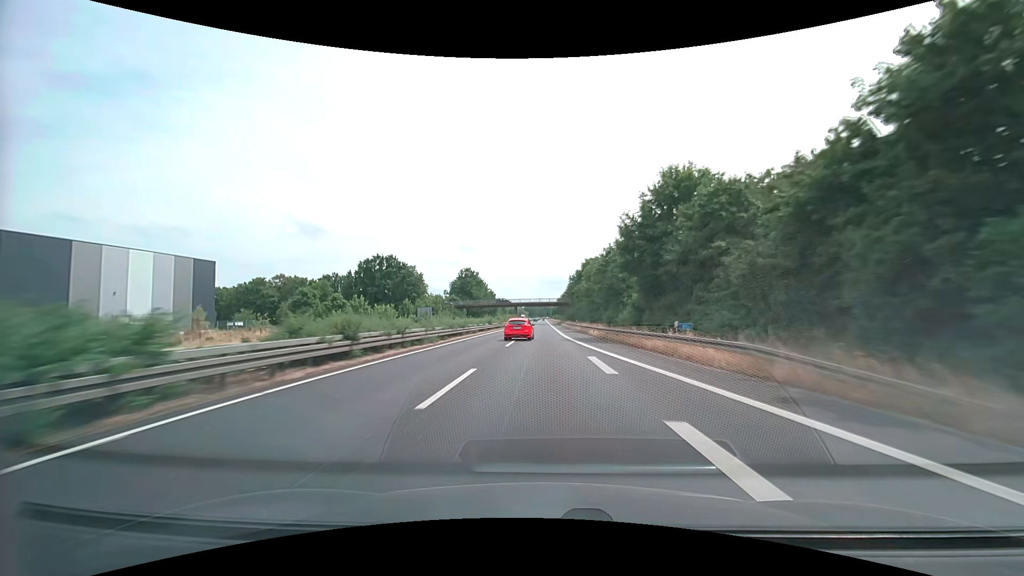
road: trunk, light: Day
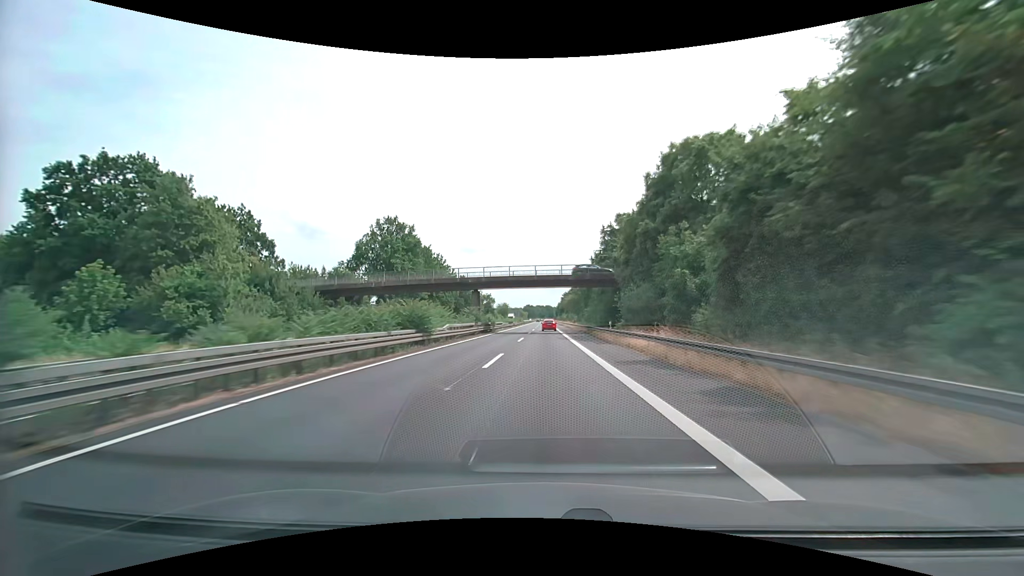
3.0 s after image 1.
(0.0, +83.2) m; 0°
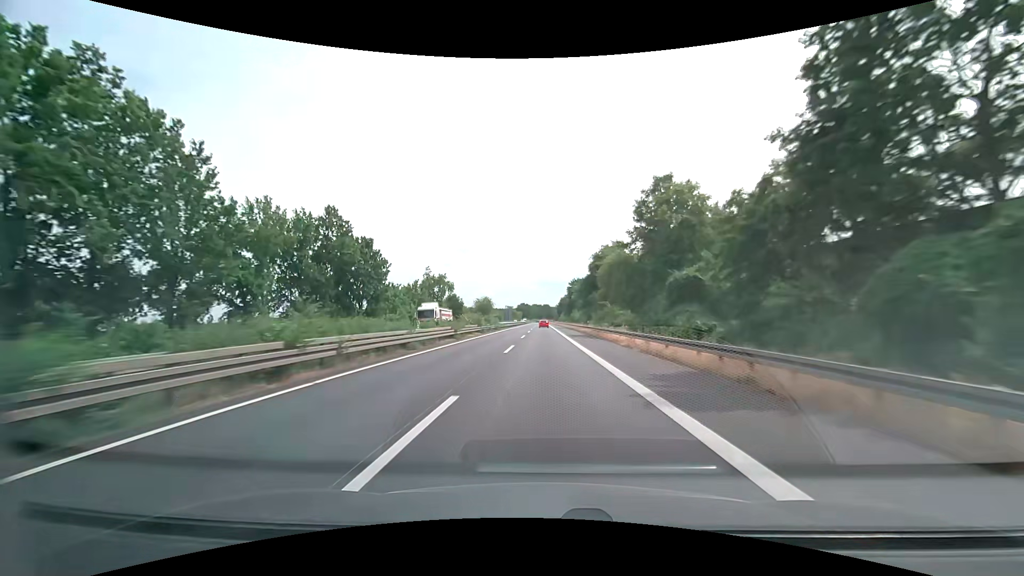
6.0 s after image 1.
(+0.1, +83.0) m; 0°
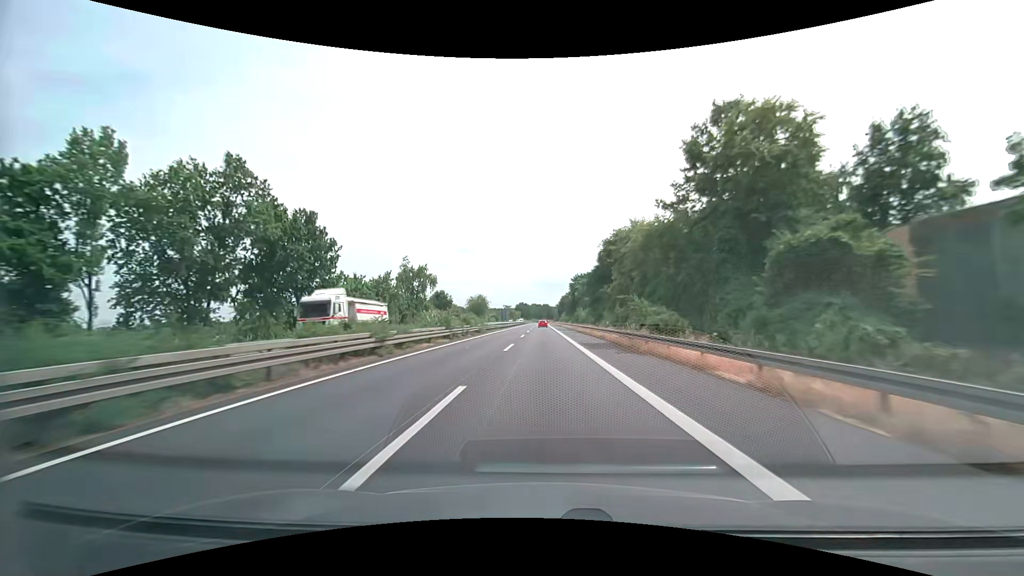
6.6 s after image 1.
(0.0, +16.6) m; 0°
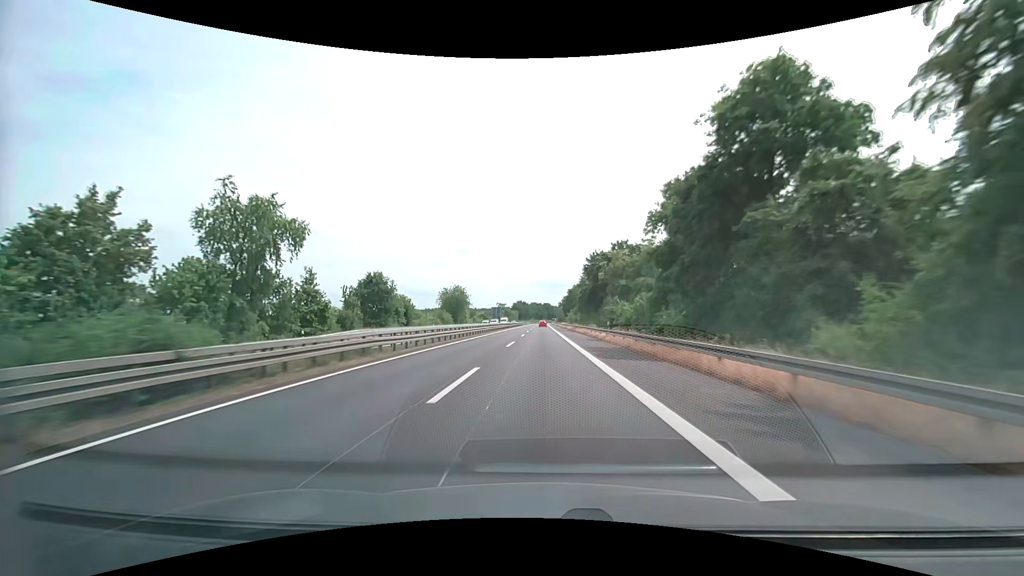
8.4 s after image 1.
(-0.1, +49.8) m; 0°
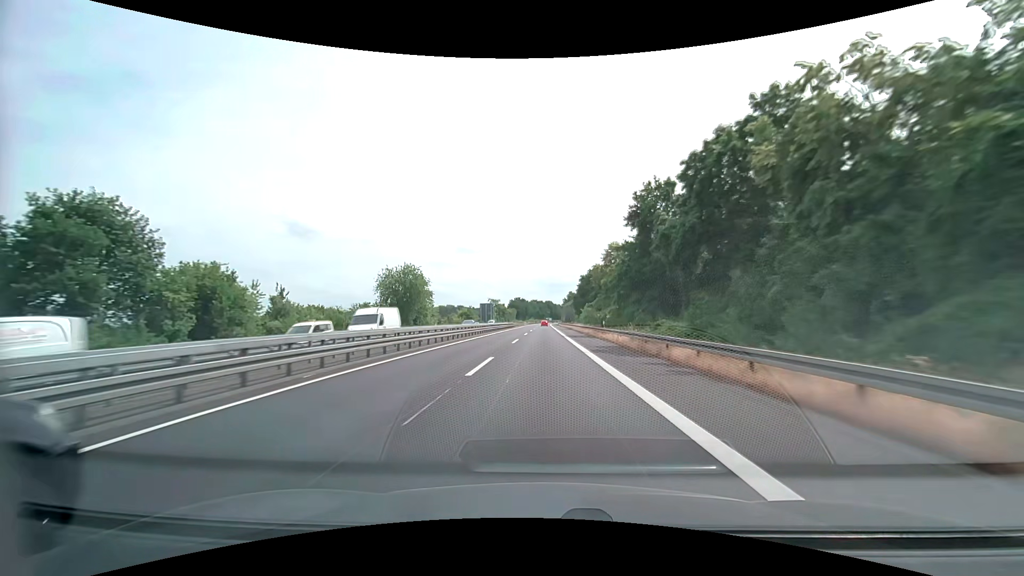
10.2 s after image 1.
(-0.1, +49.8) m; 0°
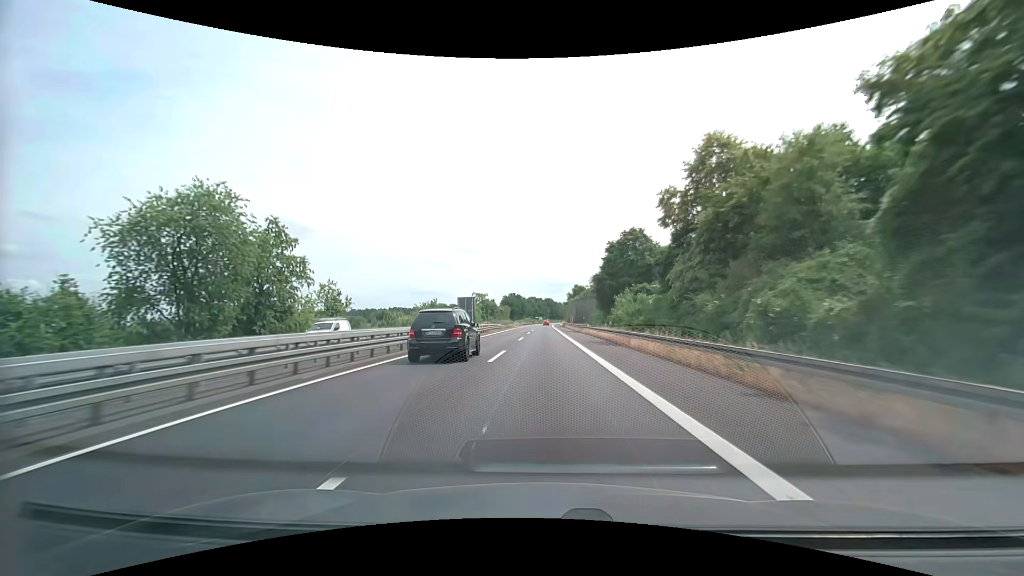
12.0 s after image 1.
(0.0, +49.8) m; 0°
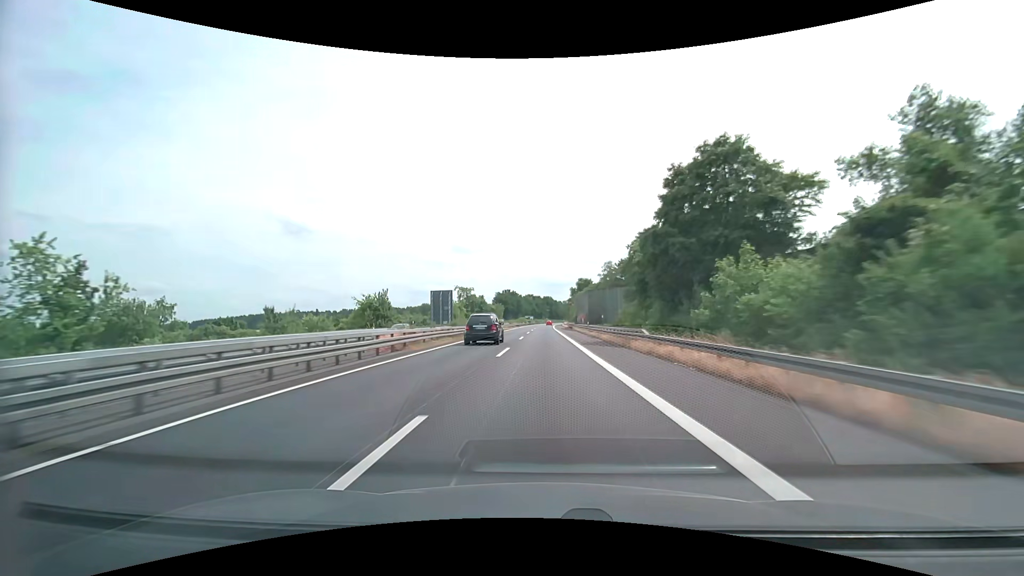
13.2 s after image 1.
(0.0, +33.2) m; 0°
(0, +10) (0, +20) (0, +30) (0, +40) (0, +50) (0, +60) (0, +70) (0, +80) (0, +90) (0, +100) m
